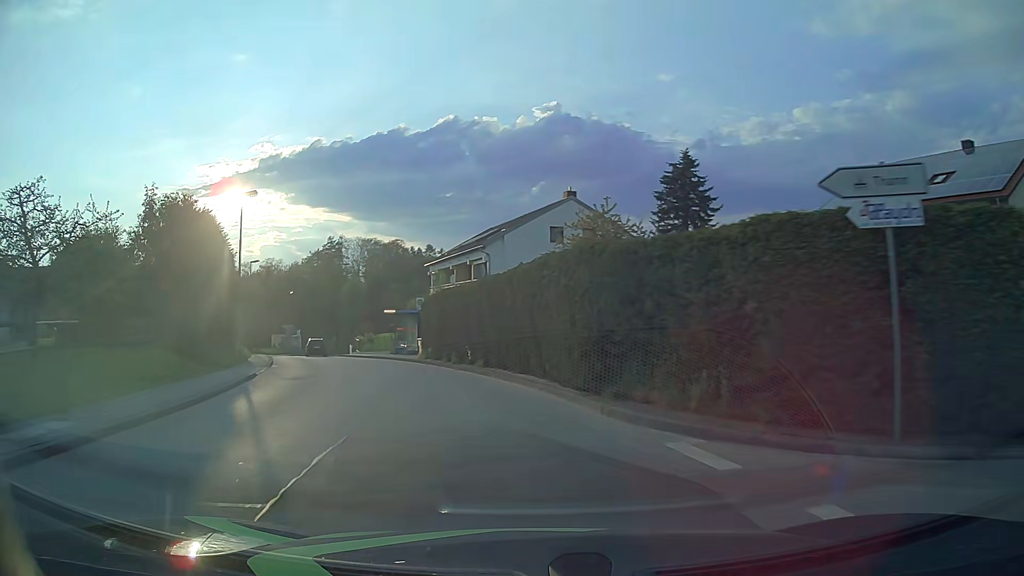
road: unclassified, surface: asphalt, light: Day
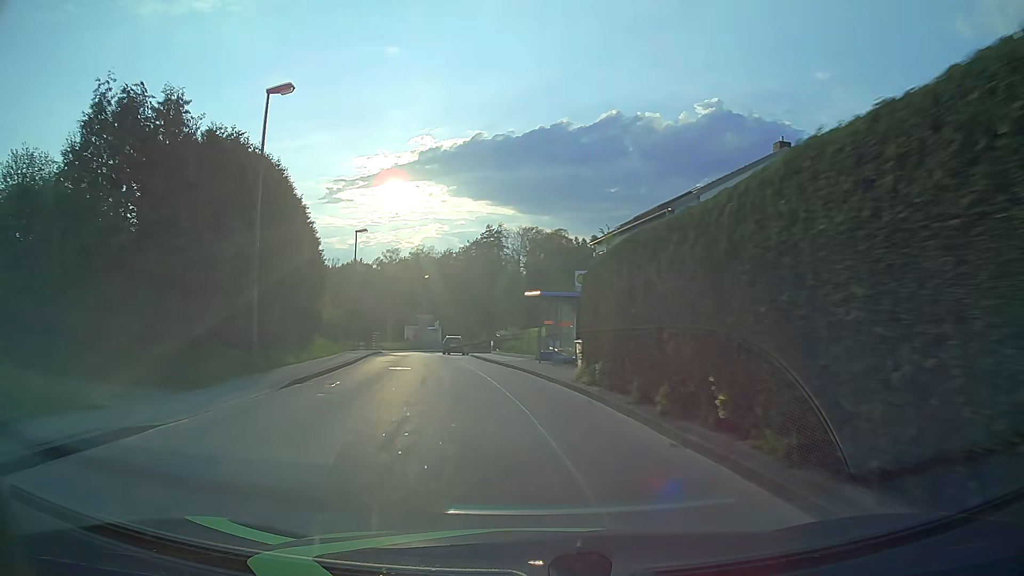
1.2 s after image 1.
(-2.0, +14.3) m; -14°
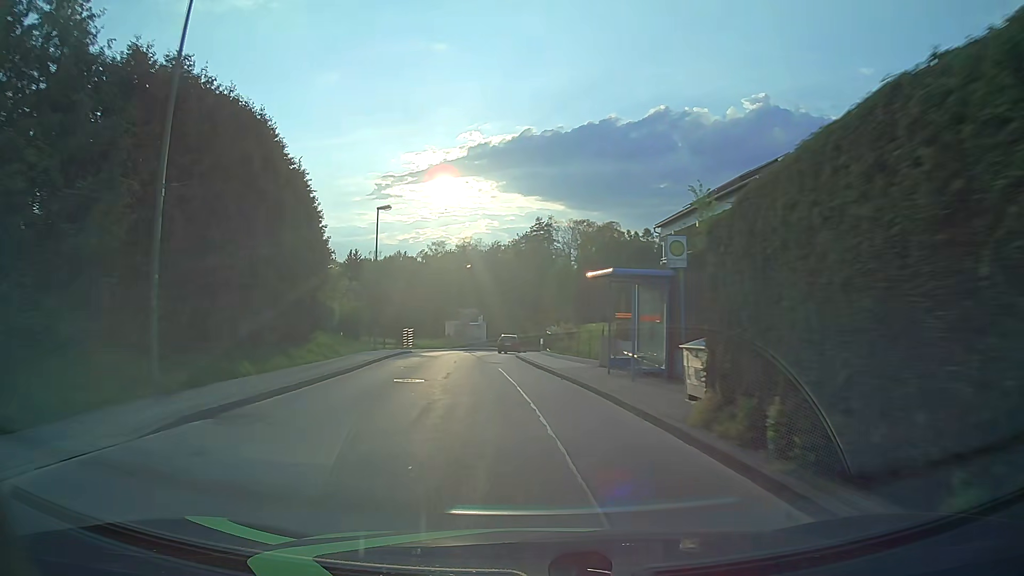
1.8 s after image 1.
(-0.3, +7.5) m; -4°
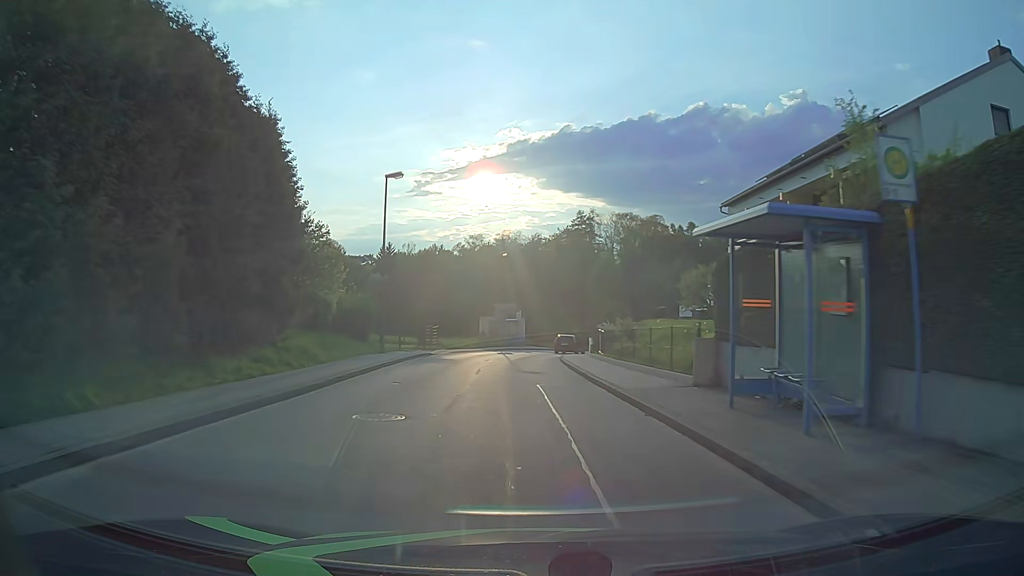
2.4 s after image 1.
(-0.3, +7.6) m; -3°
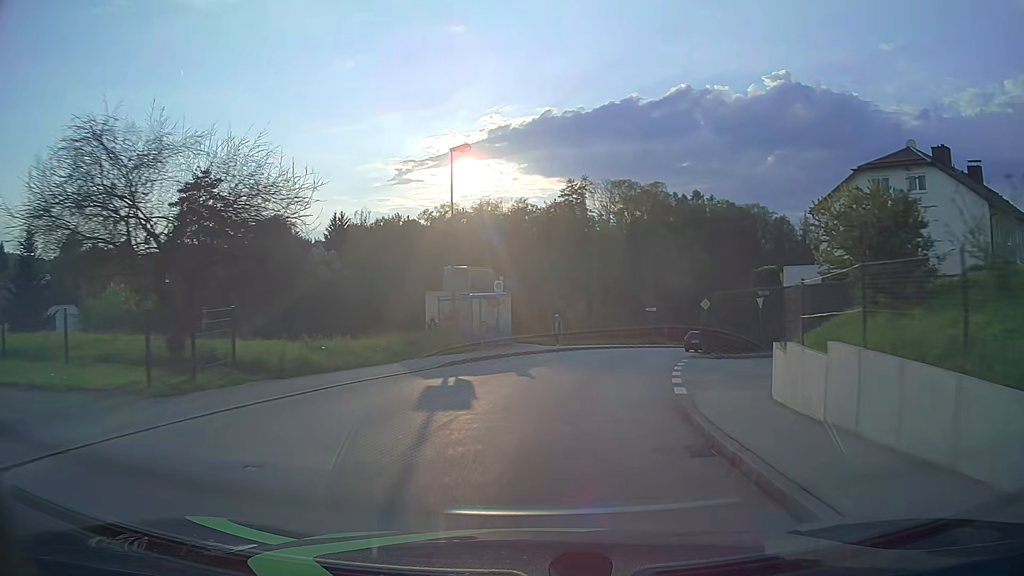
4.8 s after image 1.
(-0.7, +30.7) m; +1°
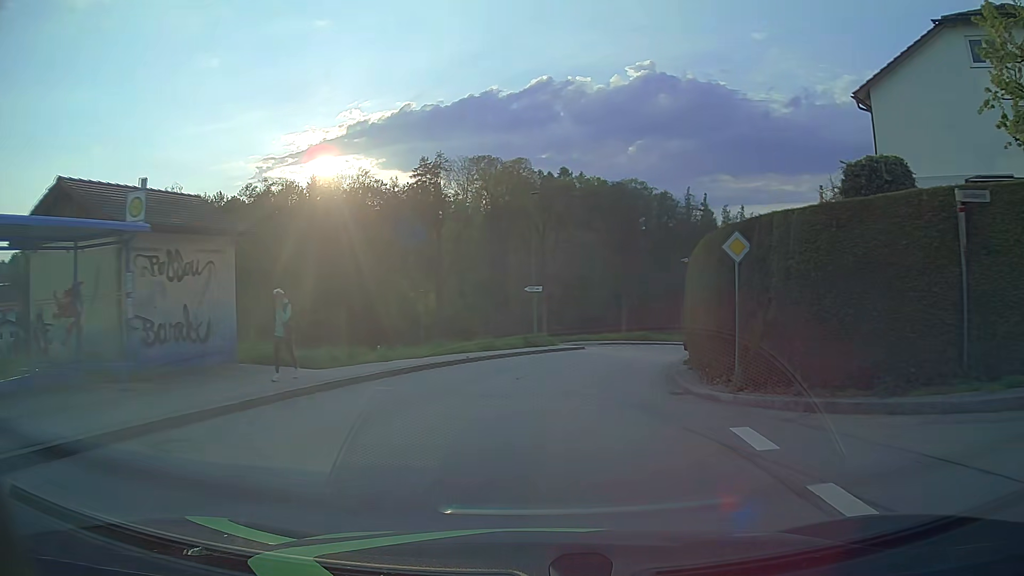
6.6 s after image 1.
(+2.3, +21.9) m; +12°
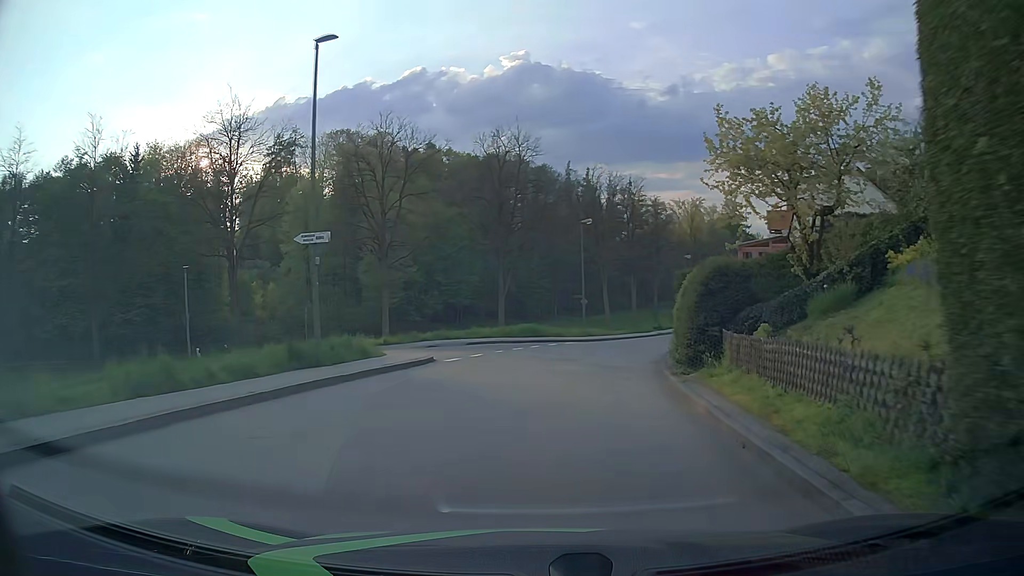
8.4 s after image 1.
(+1.8, +18.8) m; +11°
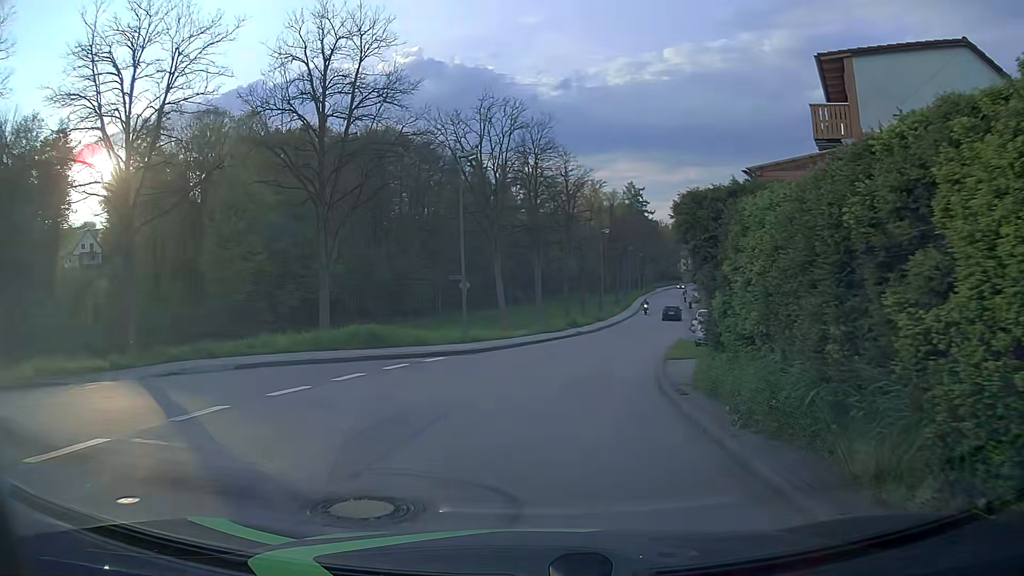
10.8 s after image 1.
(+1.4, +17.4) m; +8°
(0, +10) (-9, +14) (-19, +14) (-28, +9) (-36, +4) (-45, 0) (-55, -3) (-65, -5) (-75, -7) (-84, -9) m
